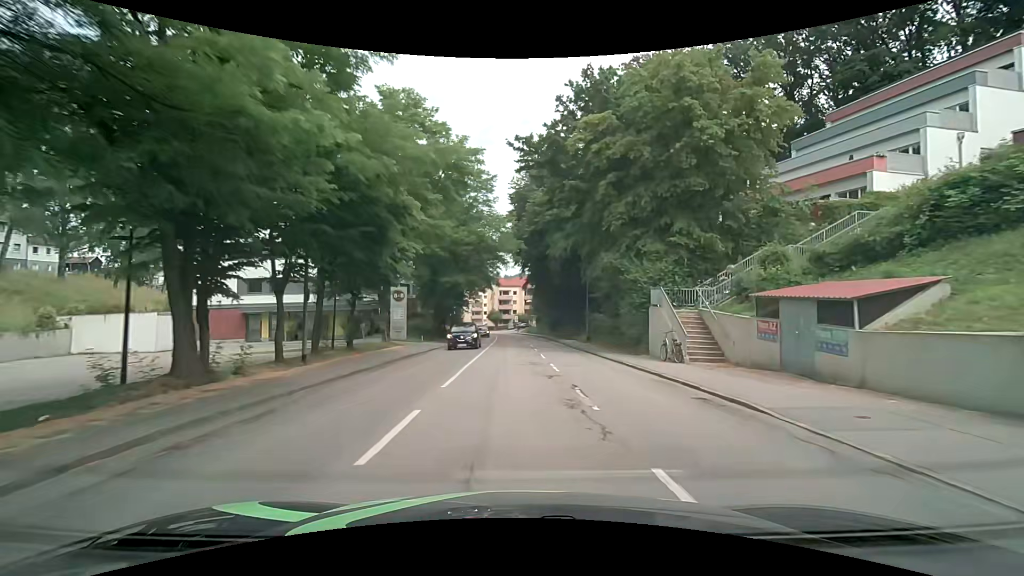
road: tertiary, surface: asphalt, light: Day
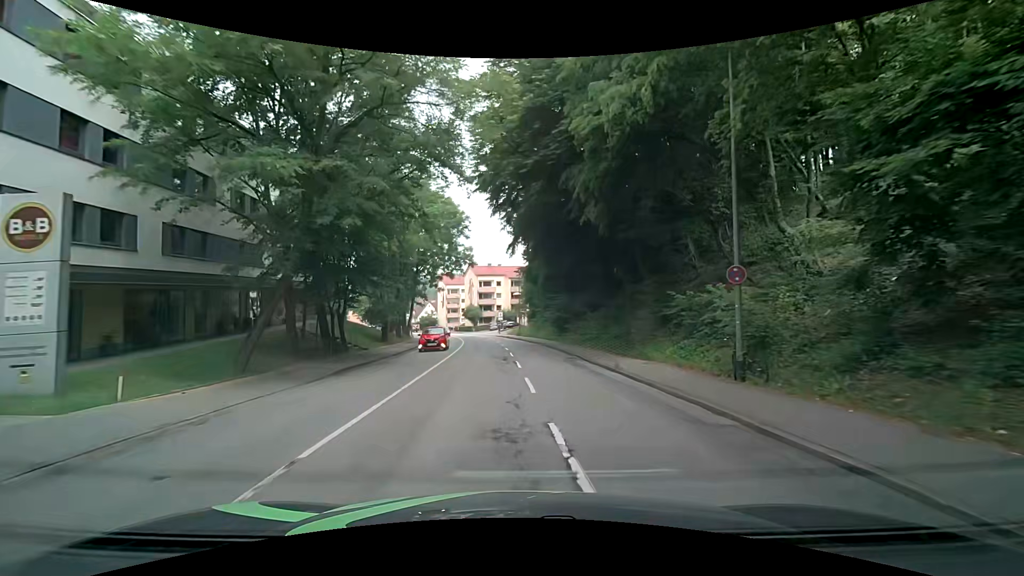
(+0.2, +29.4) m; +1°
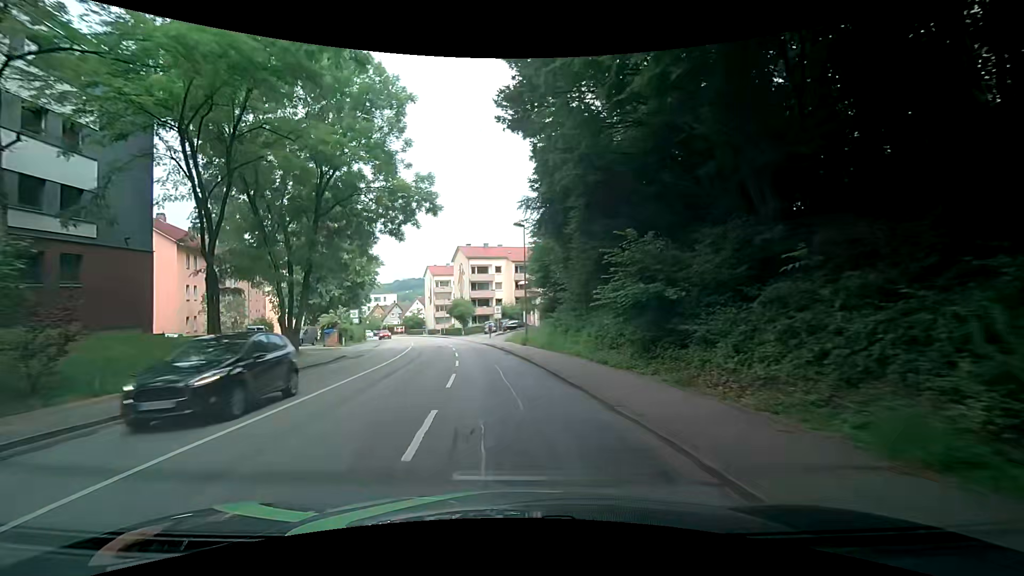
(+0.2, +29.5) m; -1°
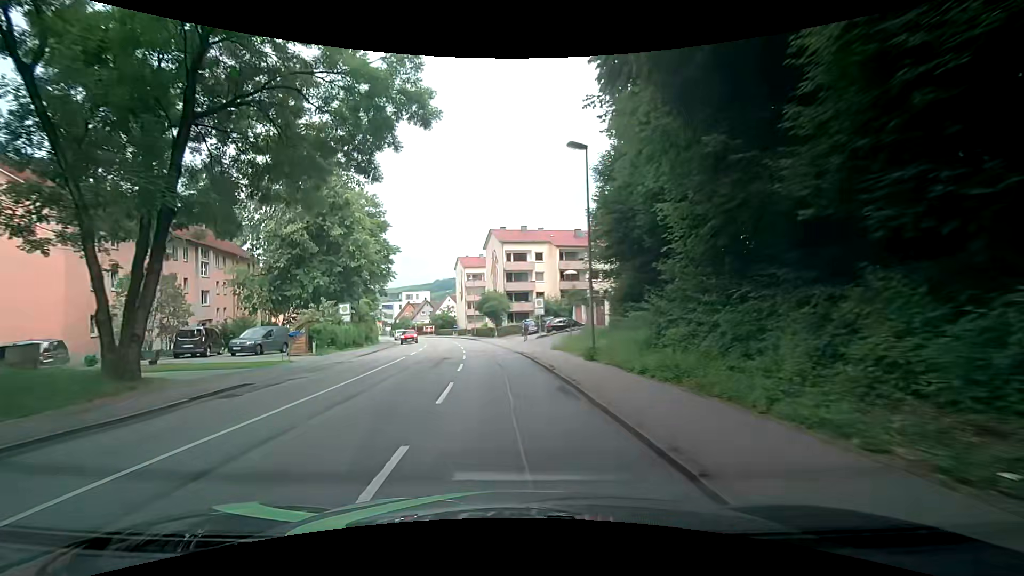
(-0.3, +14.7) m; -3°
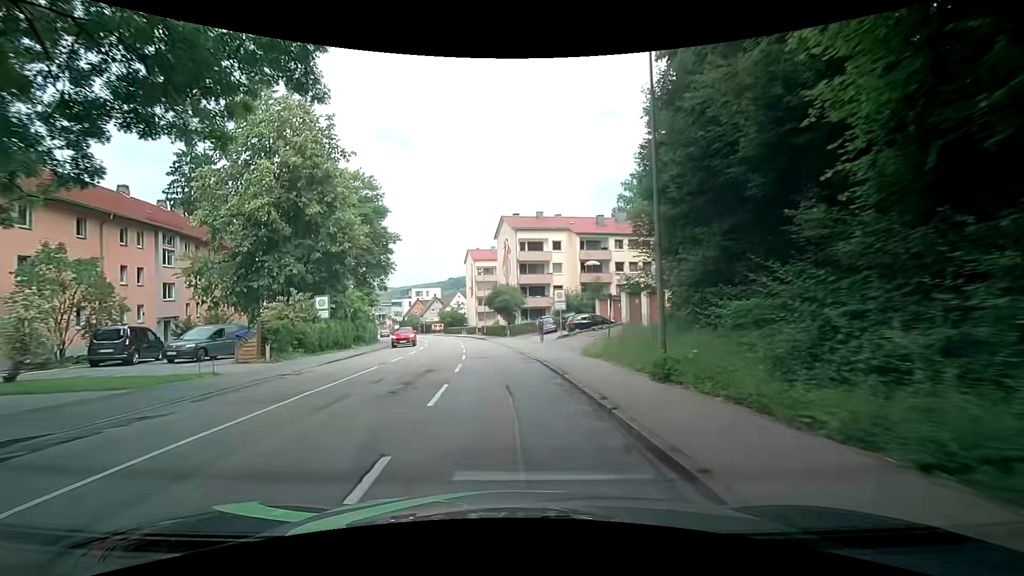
(-0.2, +7.3) m; -2°
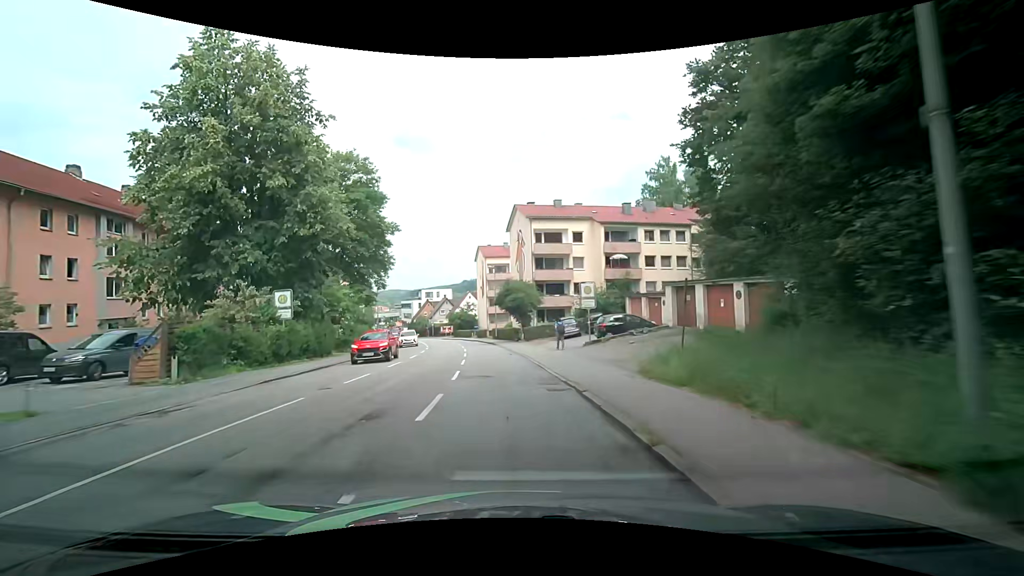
(0.0, +7.2) m; -2°
